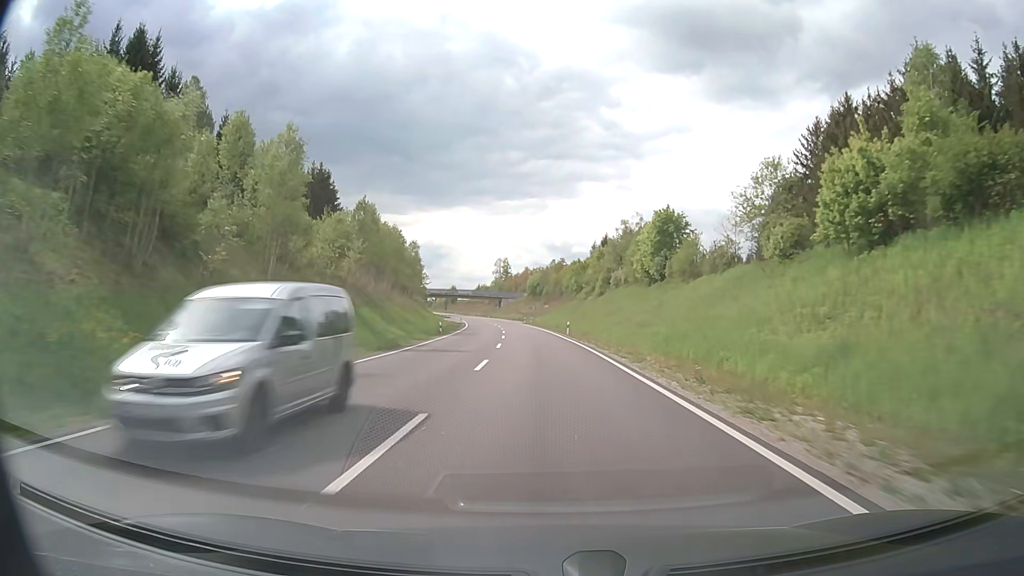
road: primary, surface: asphalt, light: Day
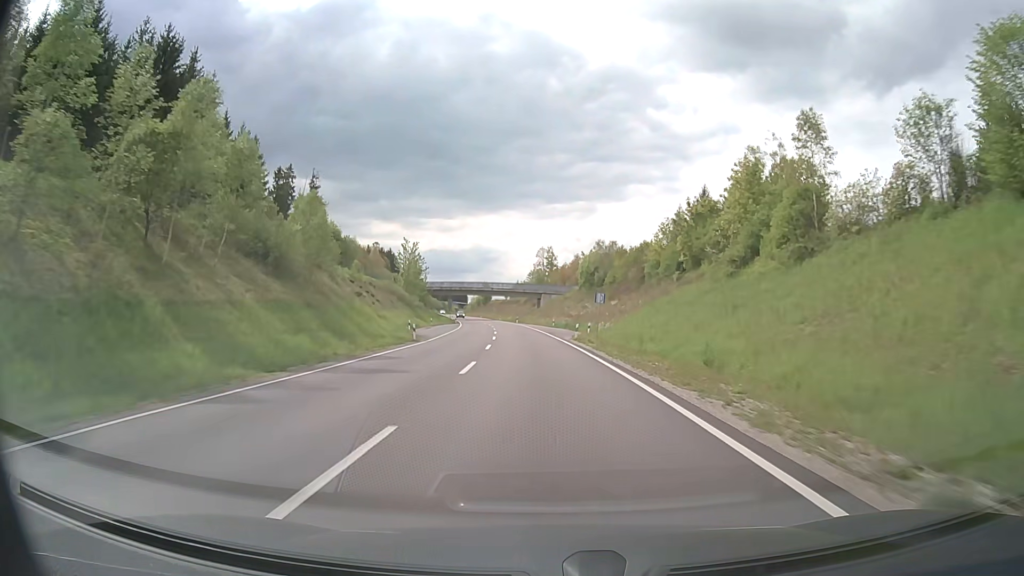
(-2.2, +61.6) m; -4°
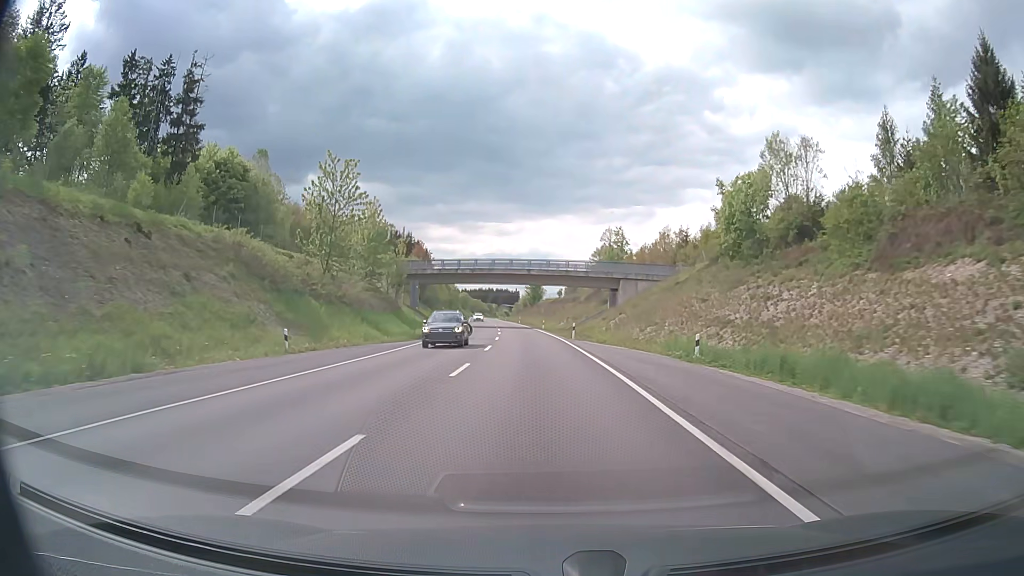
(-2.6, +61.2) m; -5°
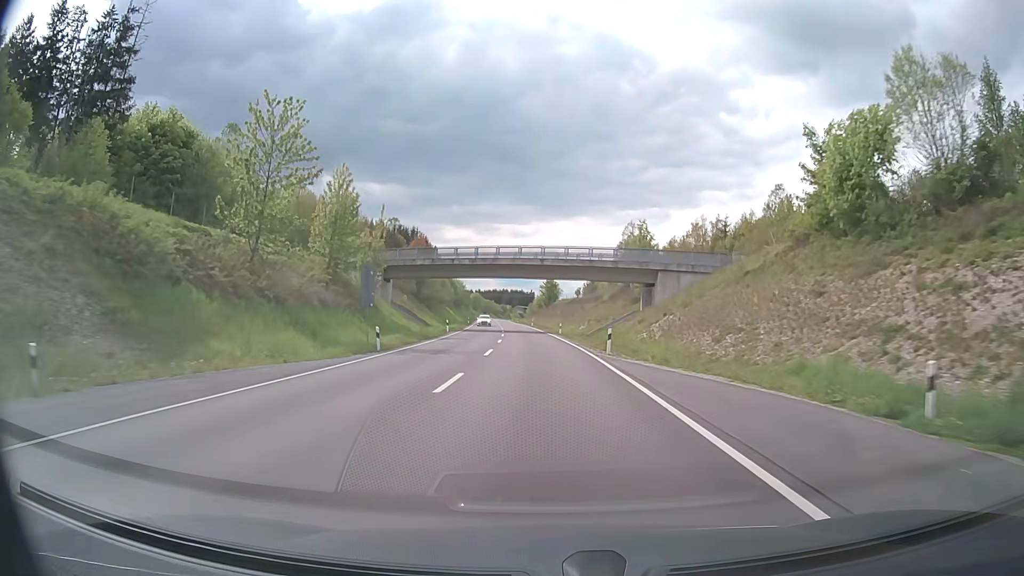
(-0.1, +15.3) m; -1°
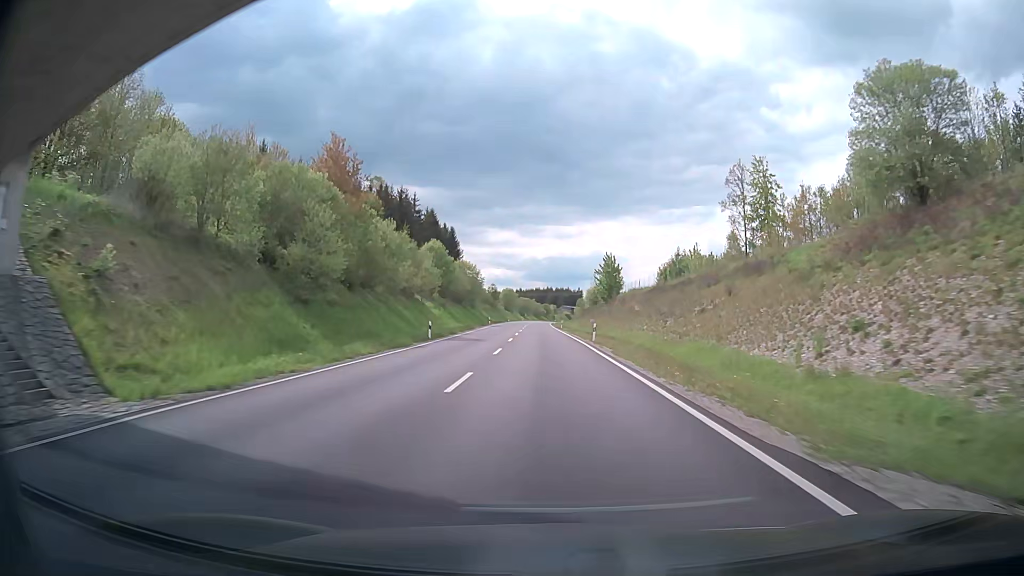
(-2.1, +60.8) m; -4°
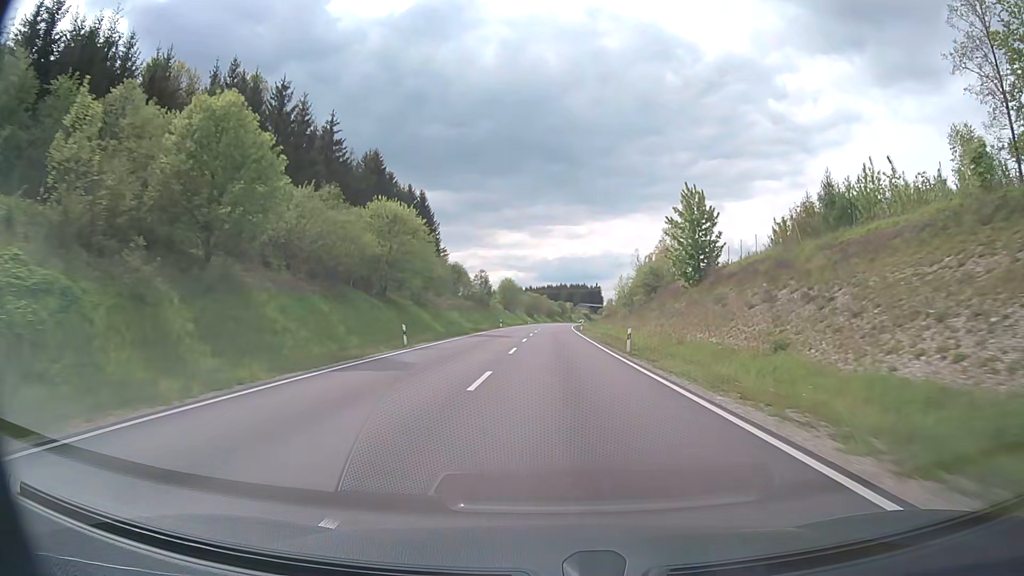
(-0.8, +60.3) m; -1°
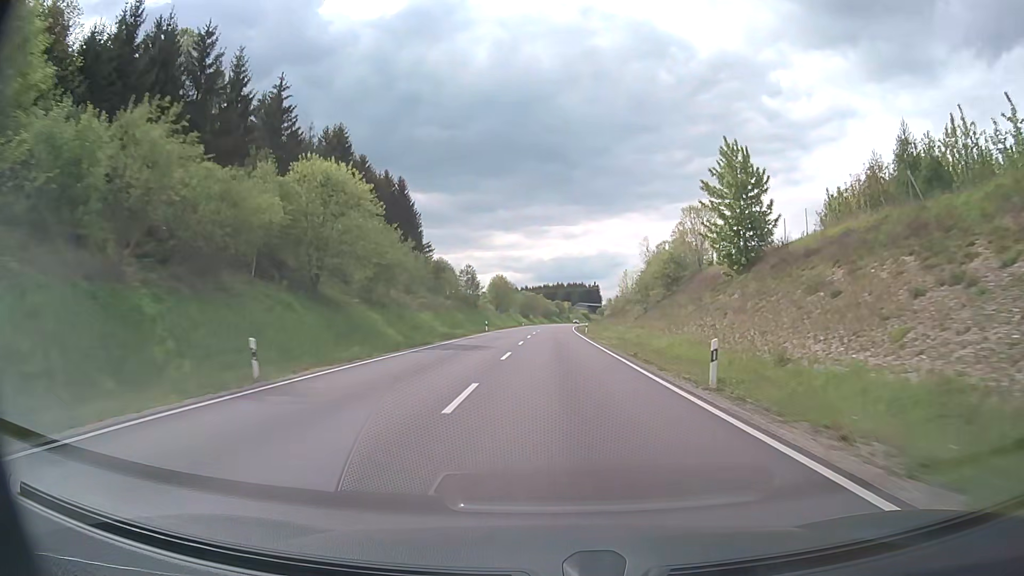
(0.0, +15.0) m; 0°
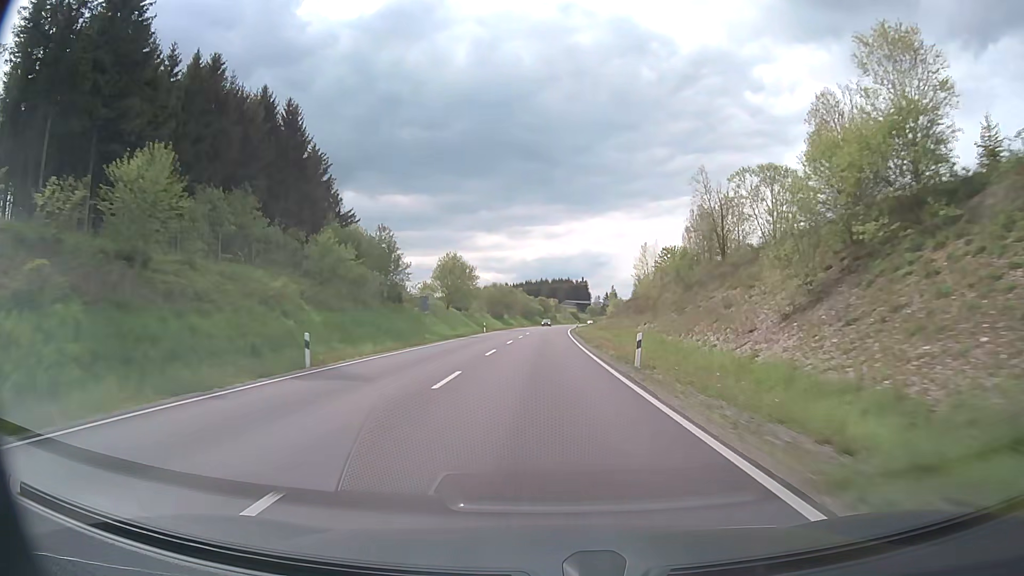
(+0.6, +44.9) m; +1°
(0, +10) (0, +20) (0, +30) (0, +40) (0, +50) (0, +60) (0, +70) (0, +80) (+1, +90) (+1, +100) m
